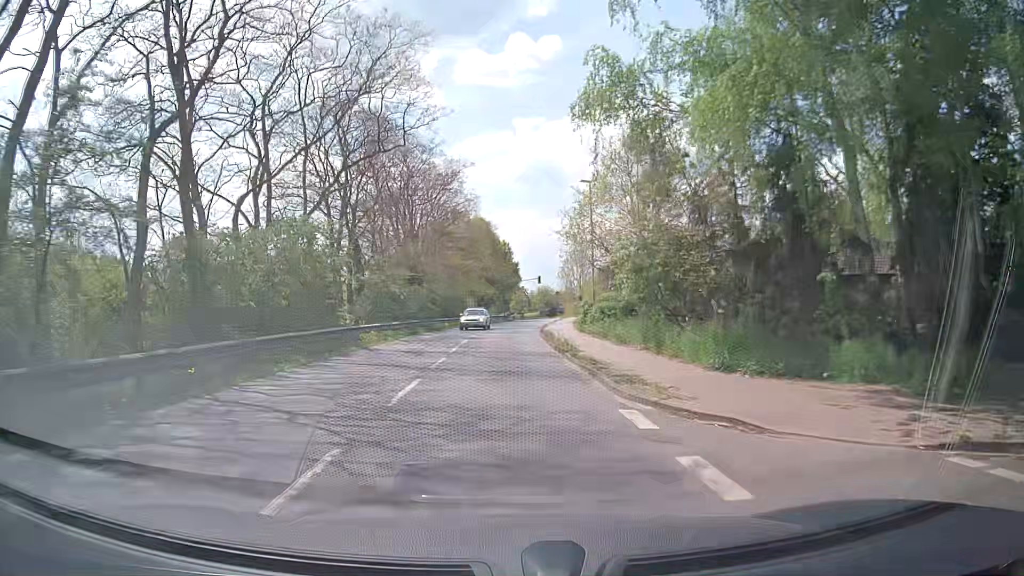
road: tertiary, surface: asphalt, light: Day
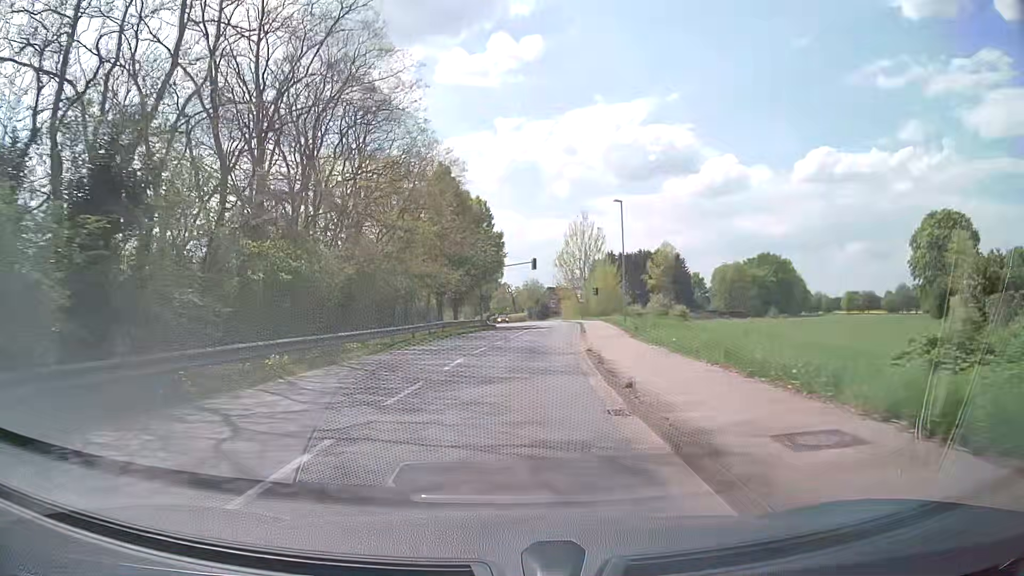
(-0.4, +34.8) m; 0°
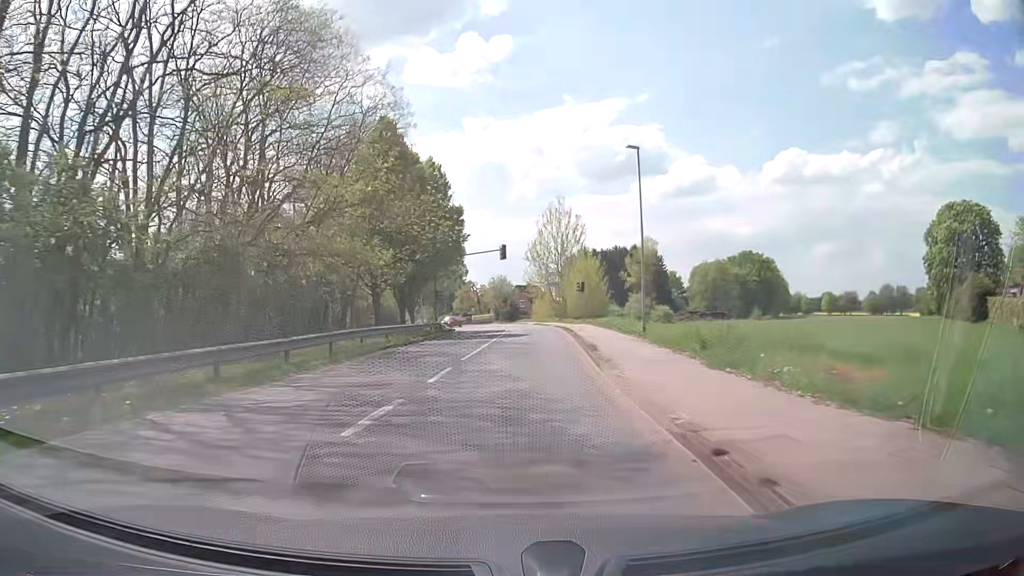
(+0.4, +14.1) m; +3°
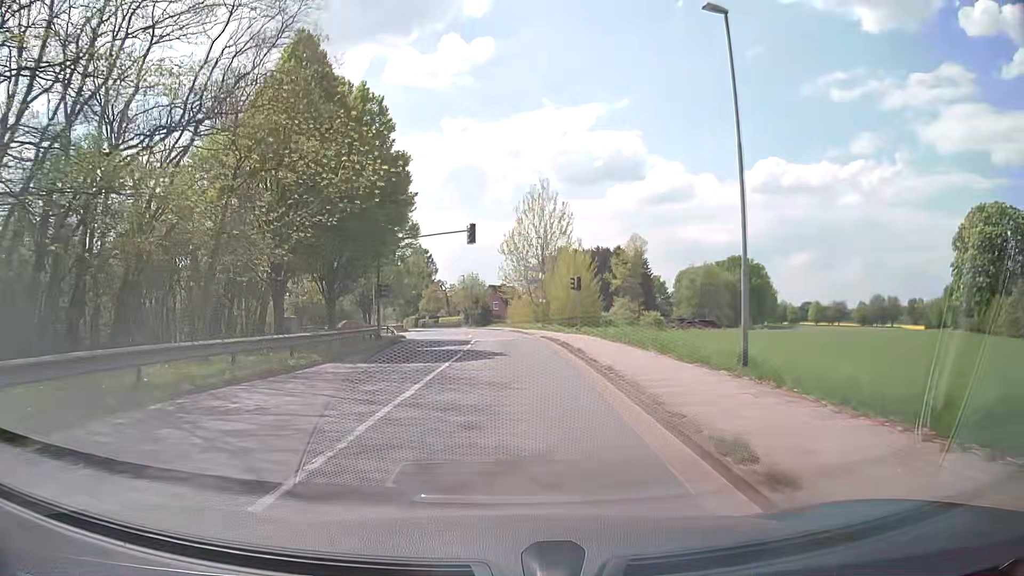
(+0.4, +14.1) m; +3°
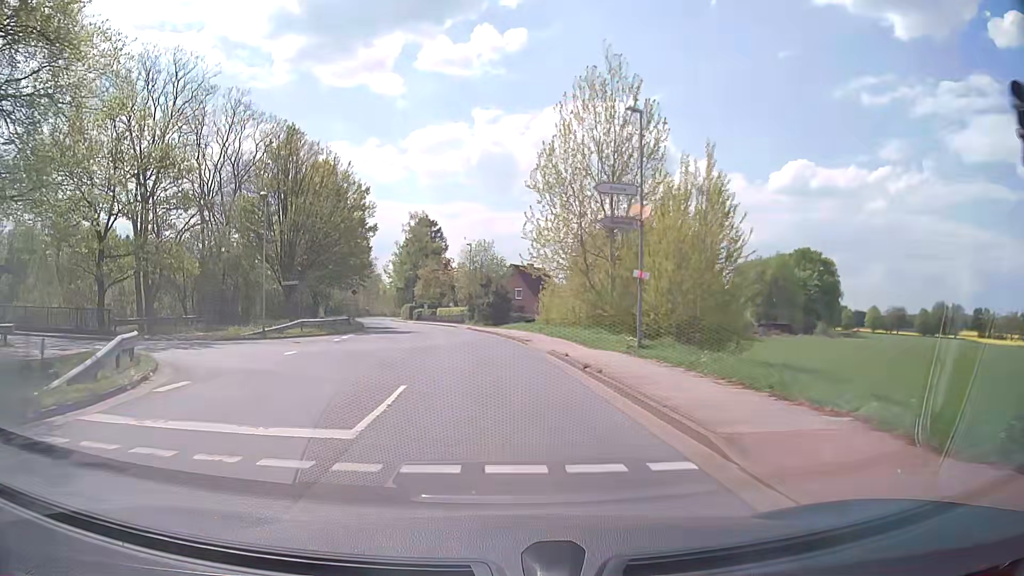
(-0.2, +35.3) m; -2°
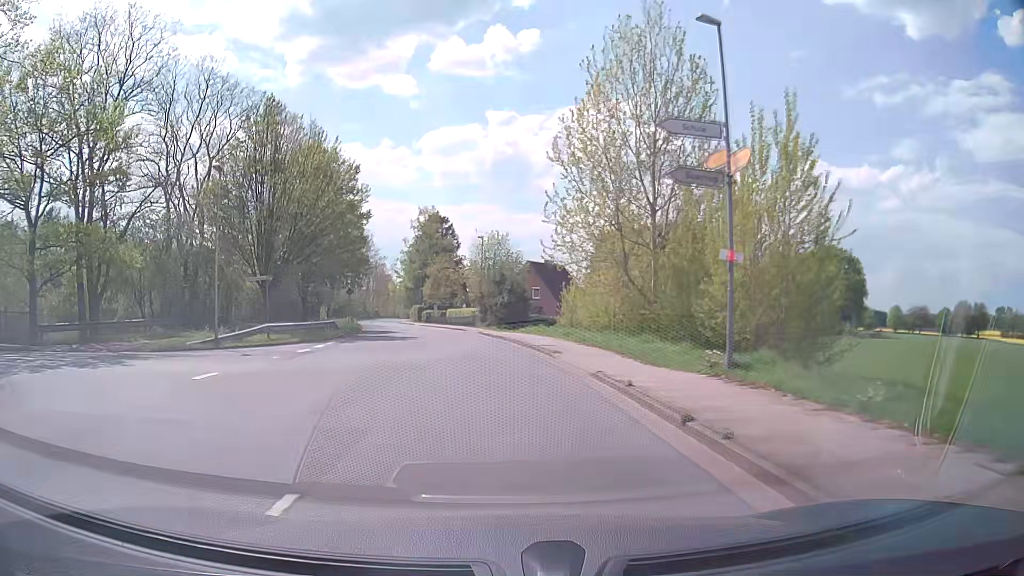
(0.0, +7.3) m; -1°
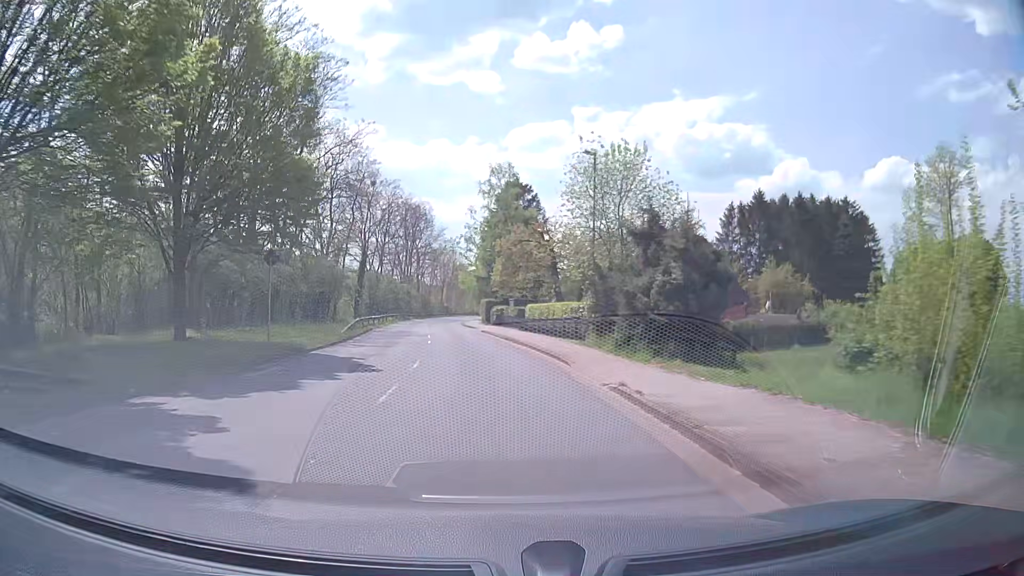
(-1.8, +30.5) m; -7°
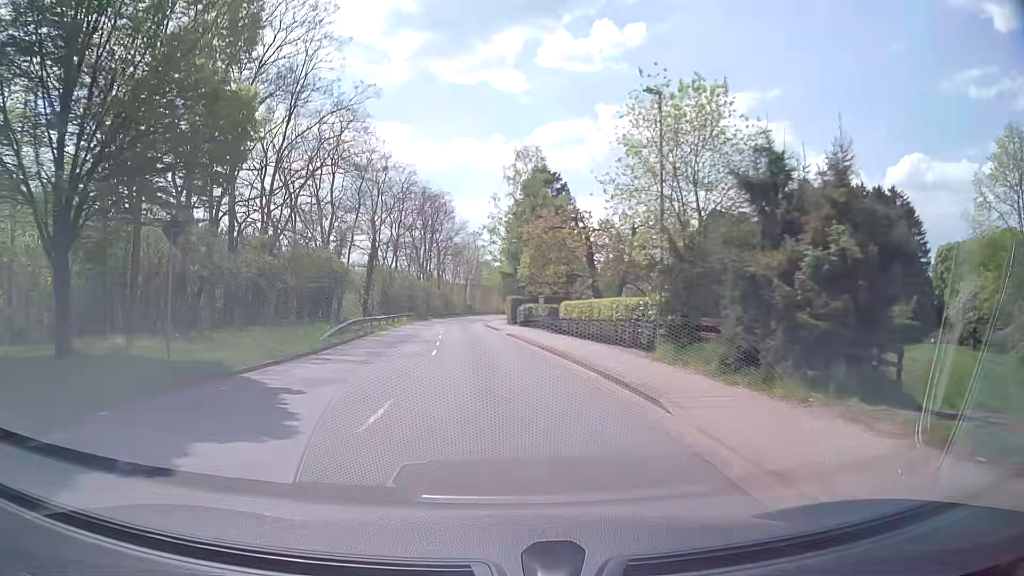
(-0.2, +7.8) m; -2°
(0, +10) (-1, +20) (-1, +30) (-2, +40) (-2, +50) (-3, +60) (-3, +70) (-3, +80) (-3, +90) (-2, +100) m
